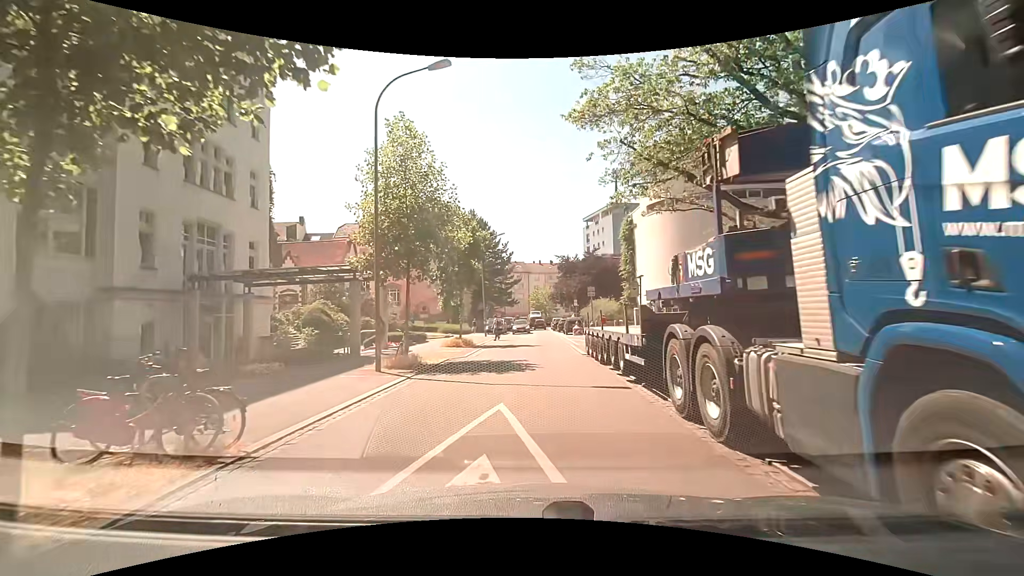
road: residential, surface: asphalt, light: Day
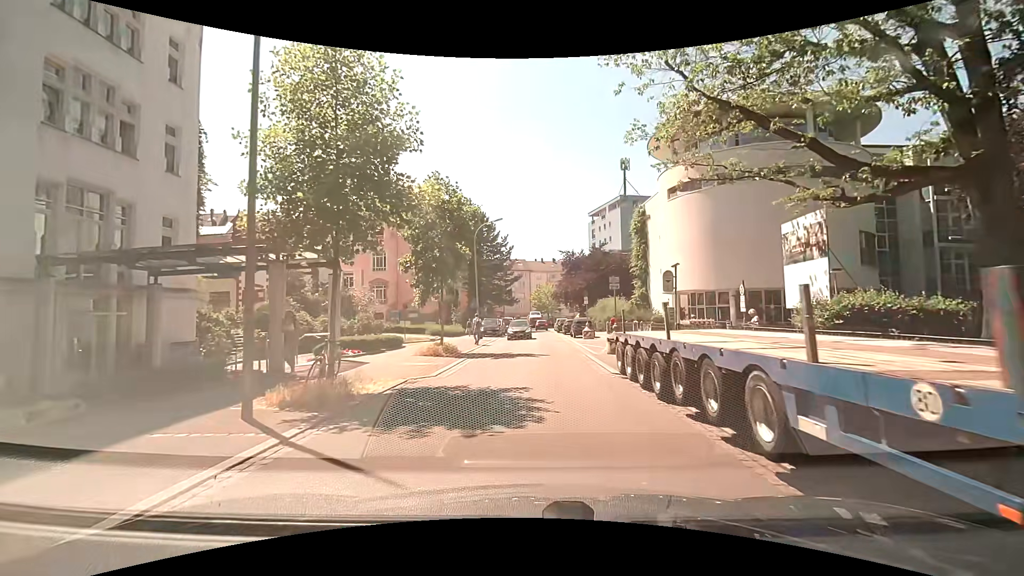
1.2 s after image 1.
(+0.1, +6.6) m; +1°
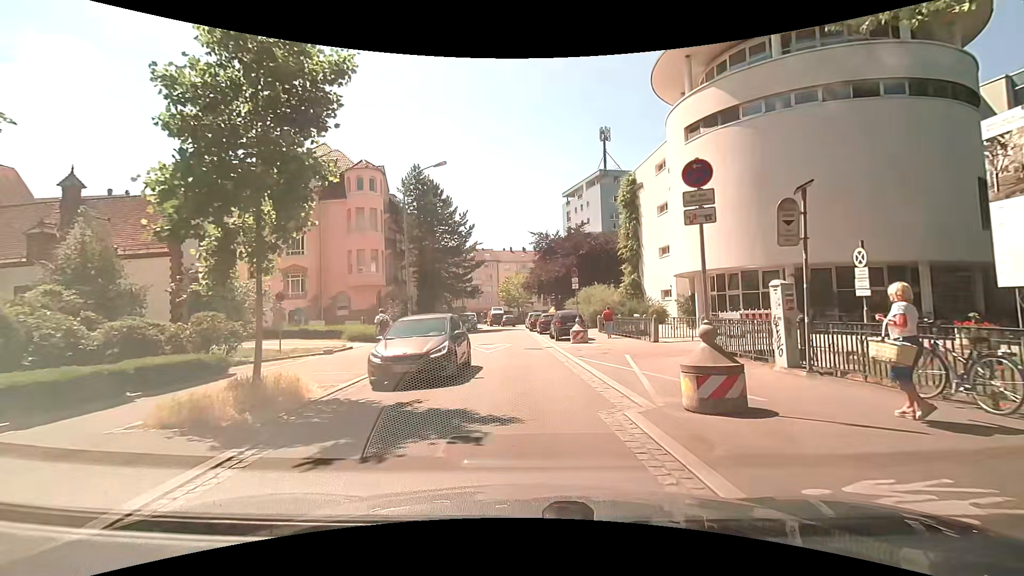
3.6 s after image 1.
(+0.4, +12.9) m; +3°
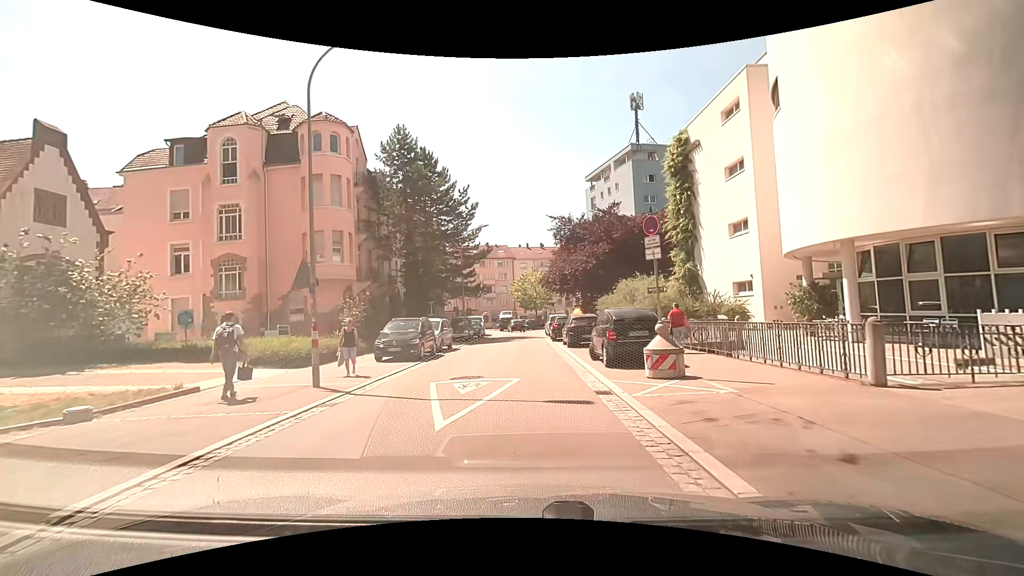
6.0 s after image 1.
(0.0, +12.2) m; -1°
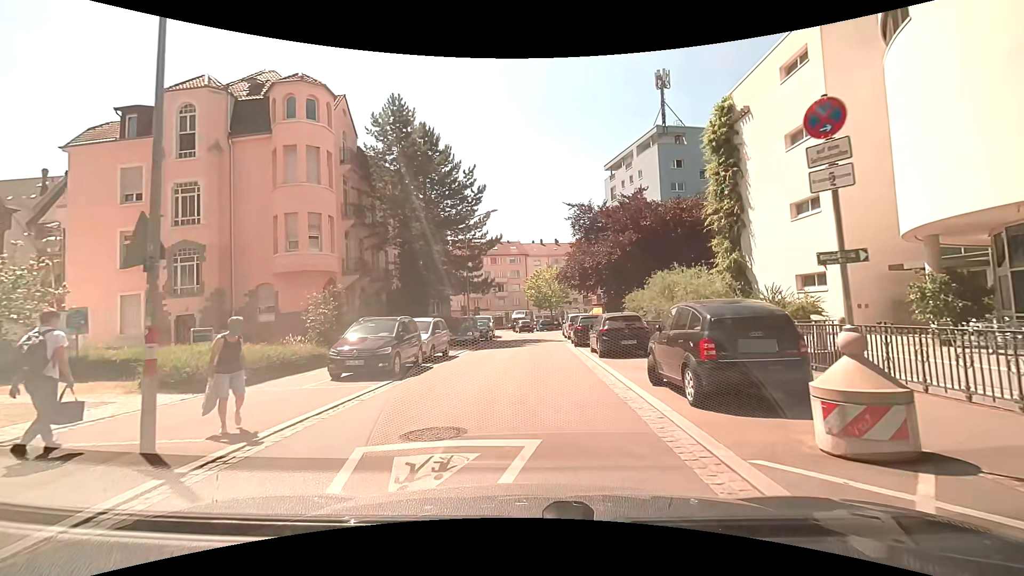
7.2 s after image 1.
(-0.2, +5.8) m; -3°
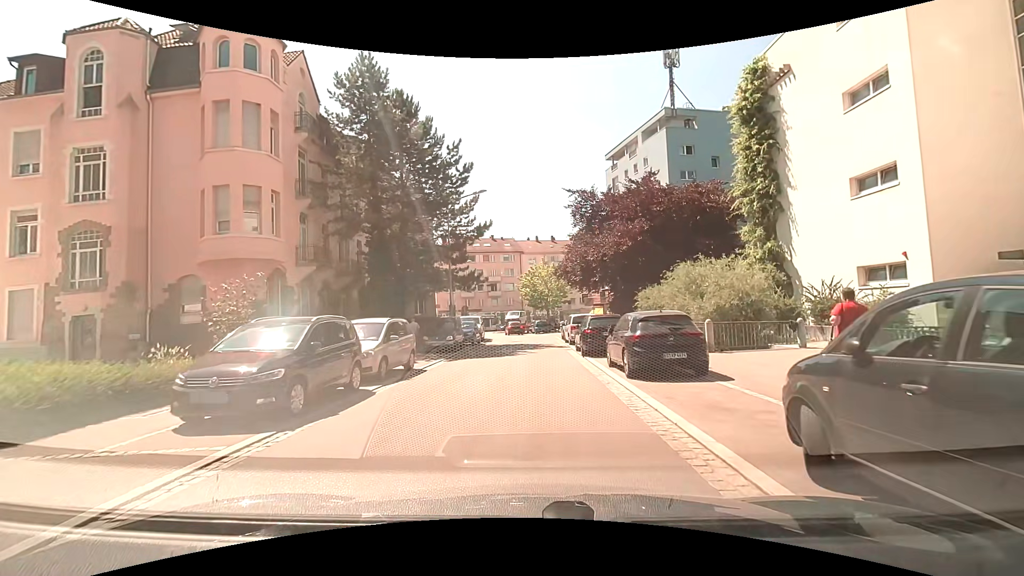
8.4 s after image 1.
(+0.1, +5.6) m; 0°
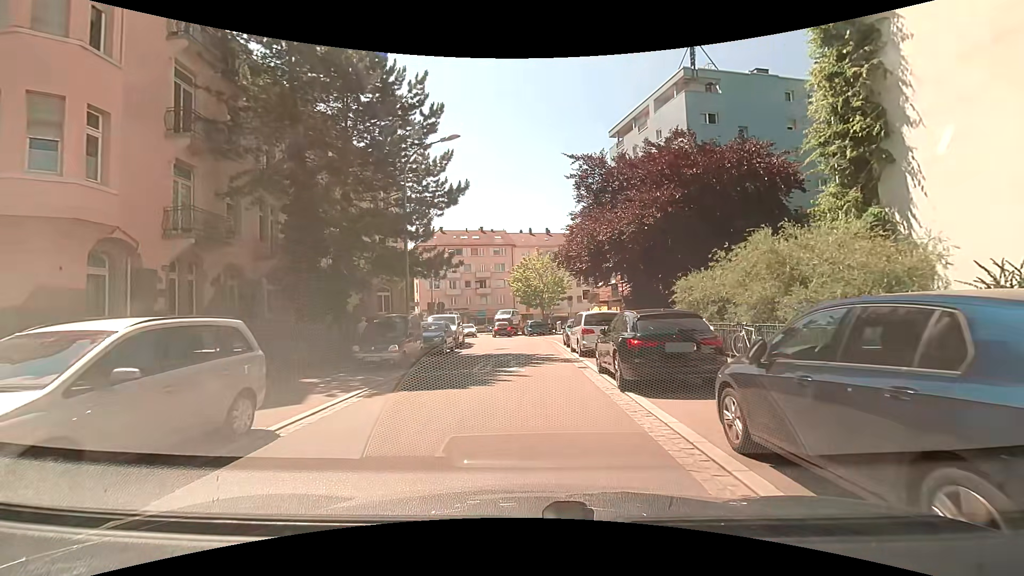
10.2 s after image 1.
(+0.2, +8.9) m; +2°
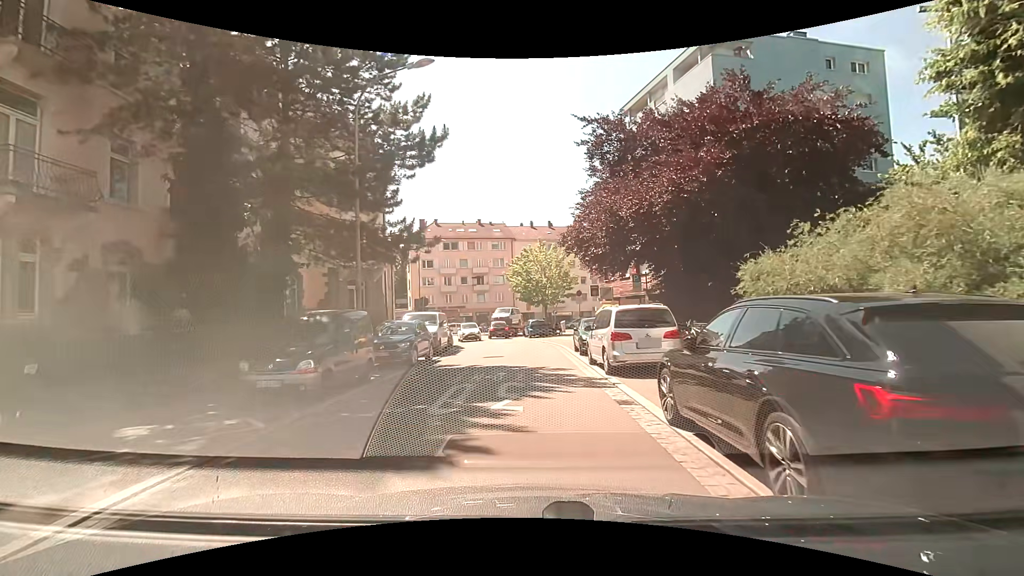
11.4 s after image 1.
(0.0, +6.1) m; 0°
